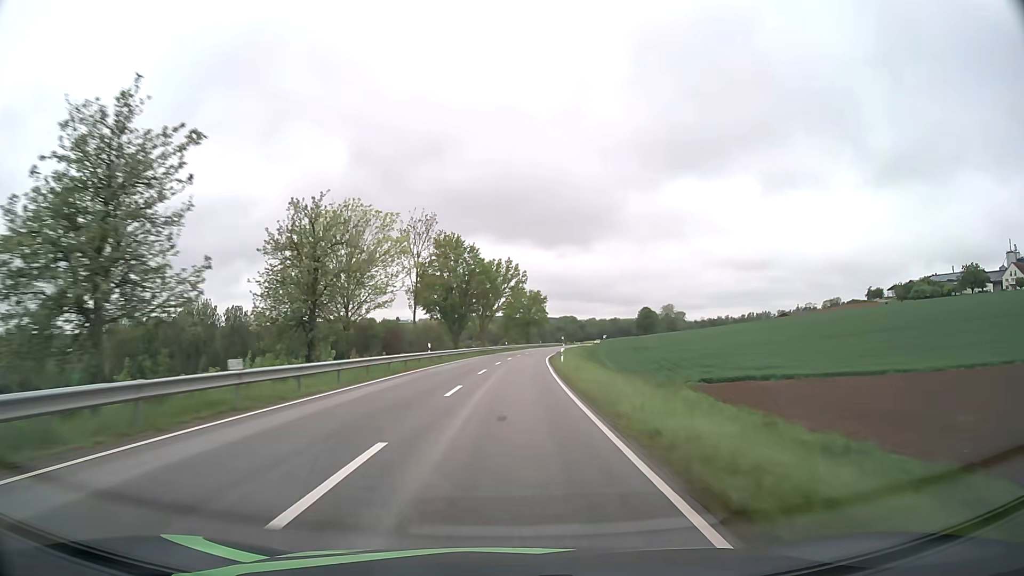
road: secondary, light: Day
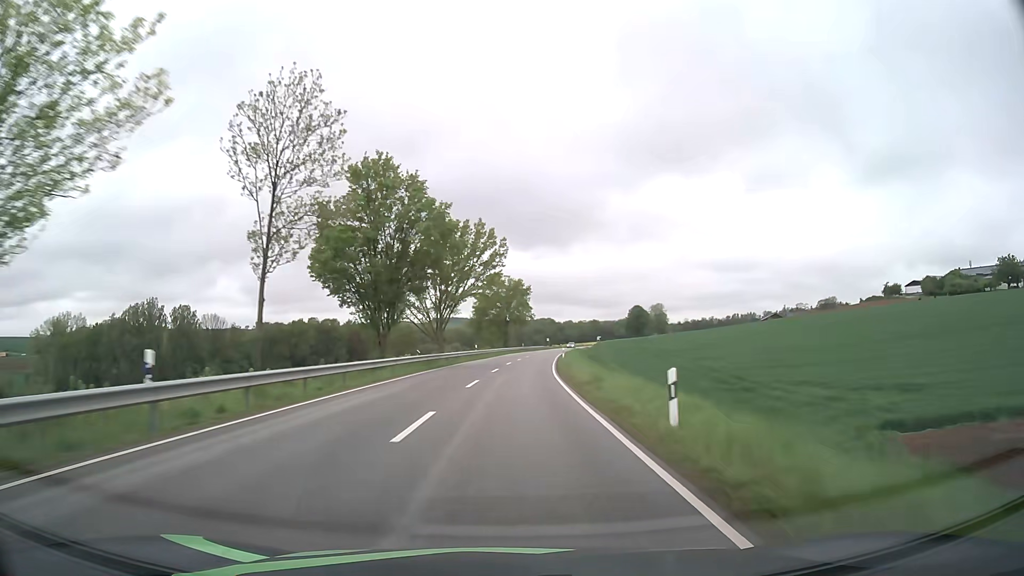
(+0.5, +31.6) m; +2°
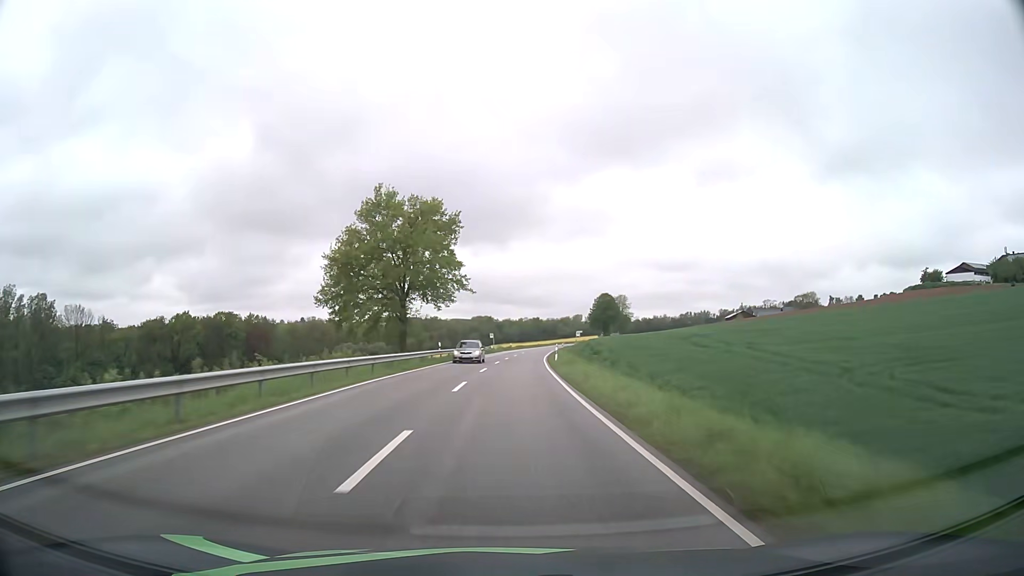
(+2.8, +63.0) m; +5°
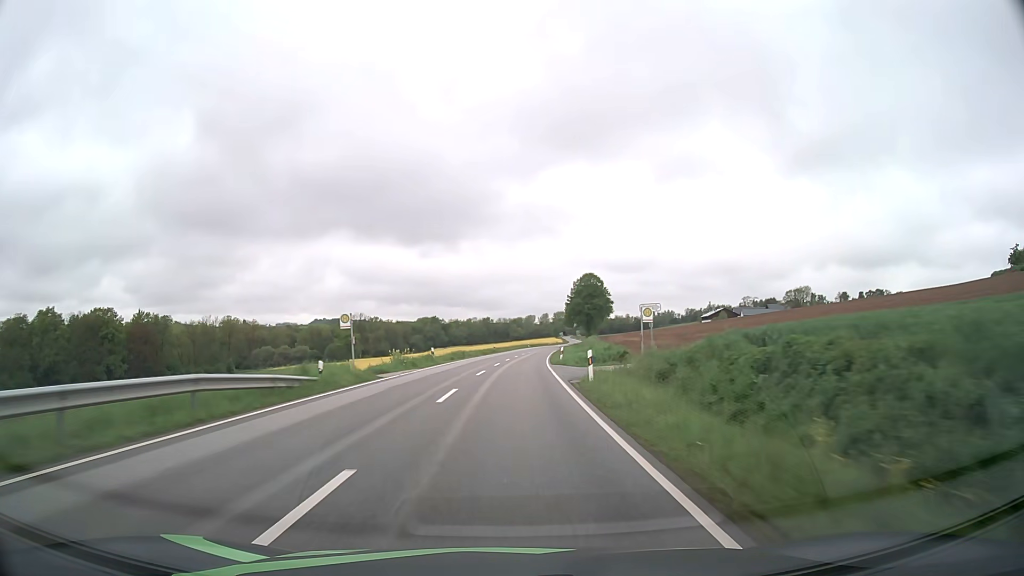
(+2.3, +63.1) m; +4°
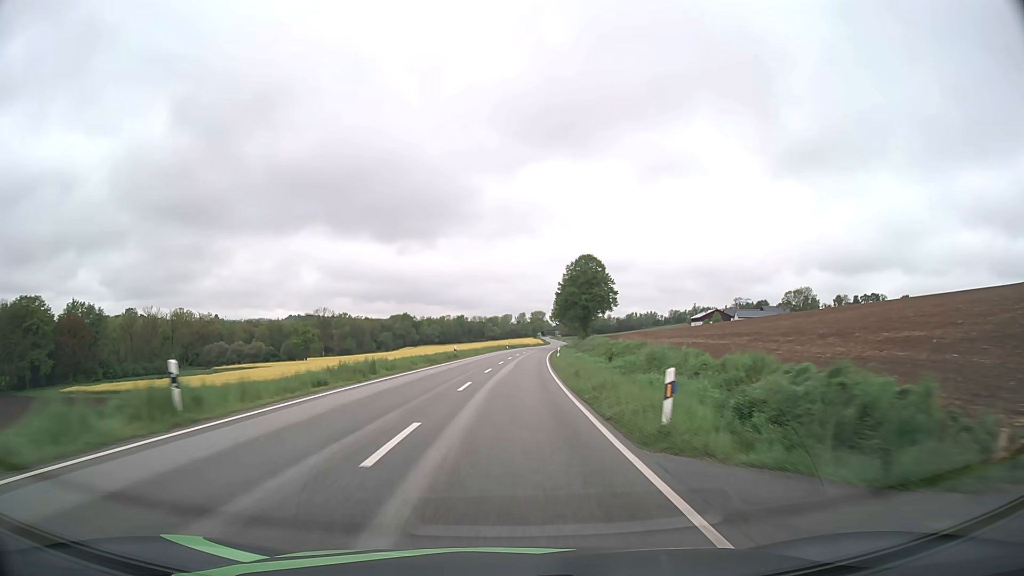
(+0.6, +31.6) m; +2°
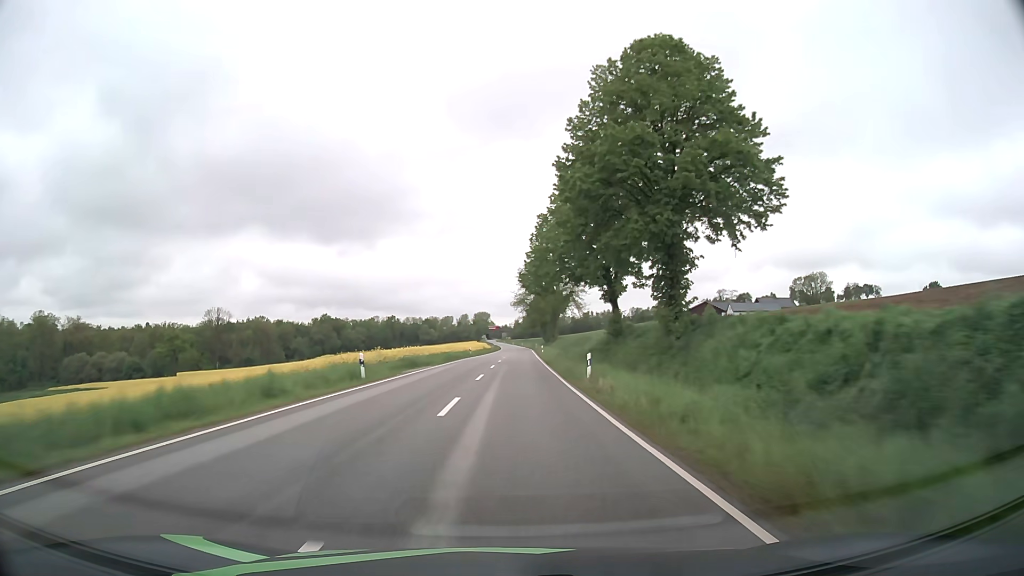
(+3.2, +78.9) m; +5°
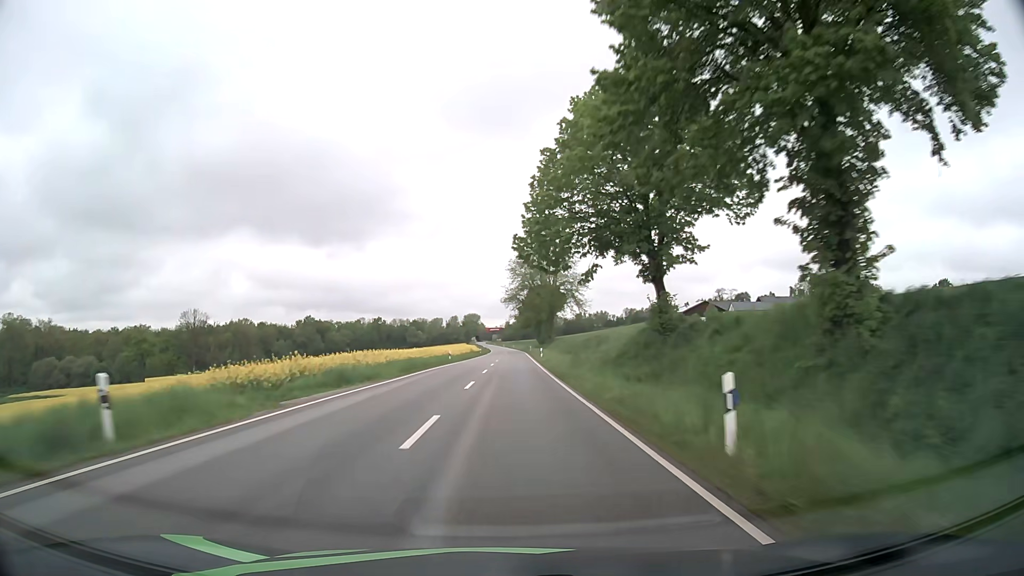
(+0.1, +15.8) m; +1°
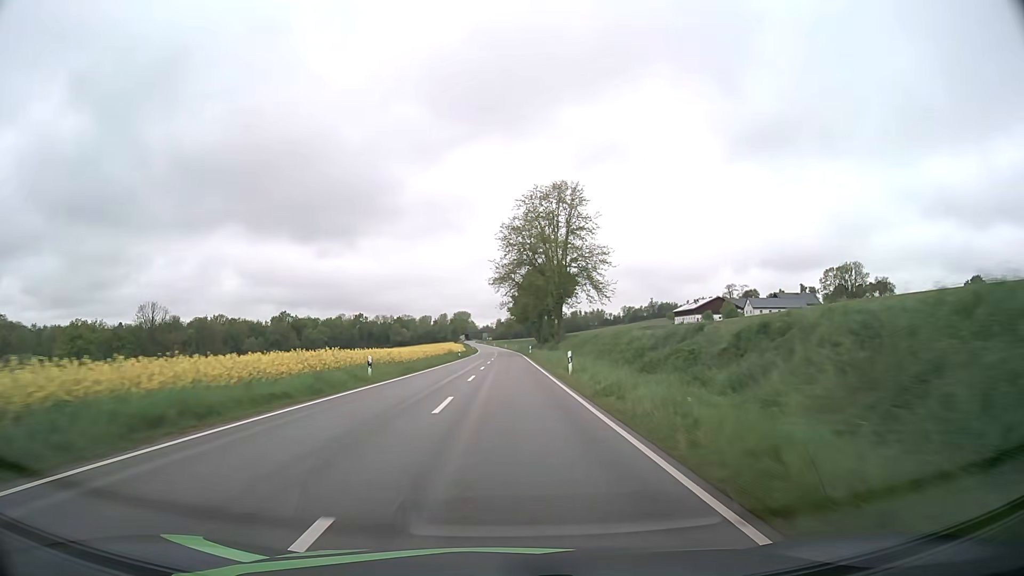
(+0.2, +31.6) m; +1°
(0, +10) (0, +20) (0, +30) (0, +40) (0, +50) (0, +60) (0, +70) (0, +80) (0, +90) (0, +100) m
